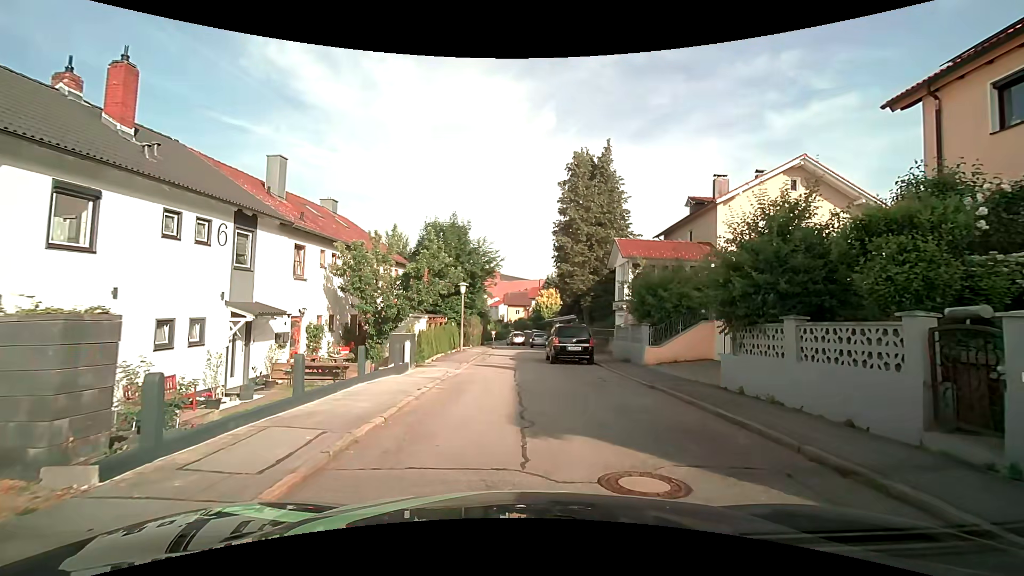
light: Day
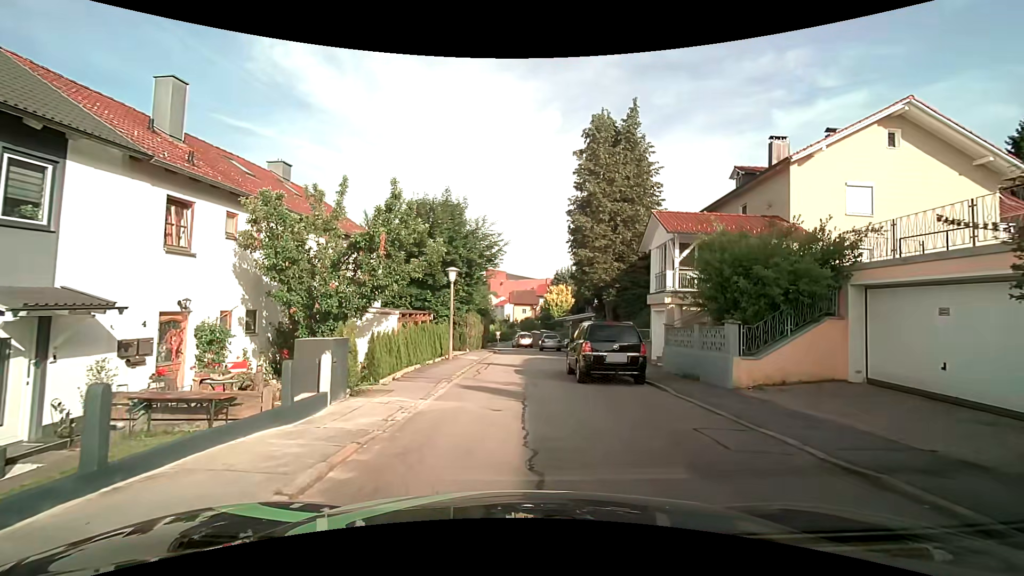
(-0.1, +7.1) m; -2°
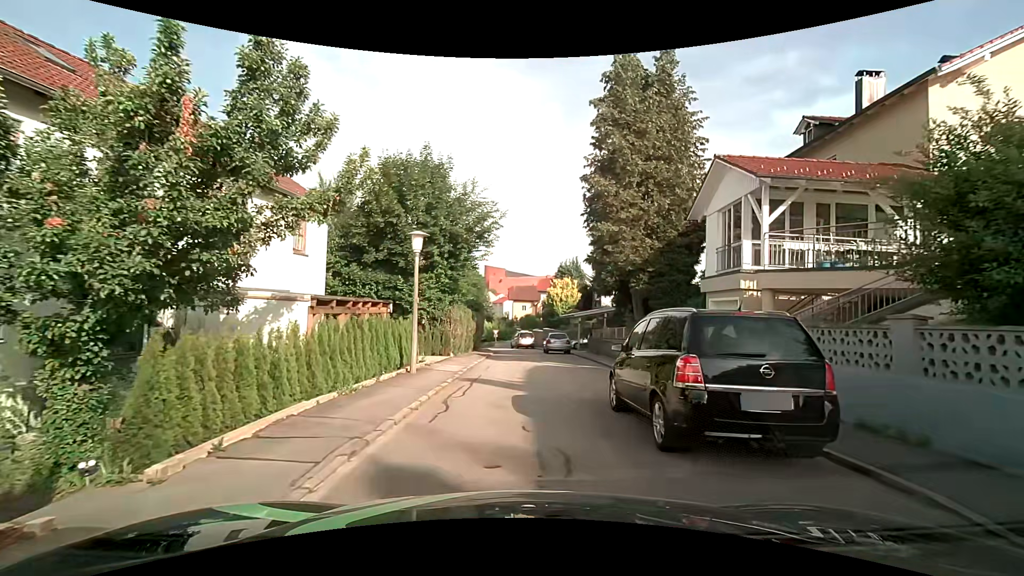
(+0.1, +7.5) m; +2°
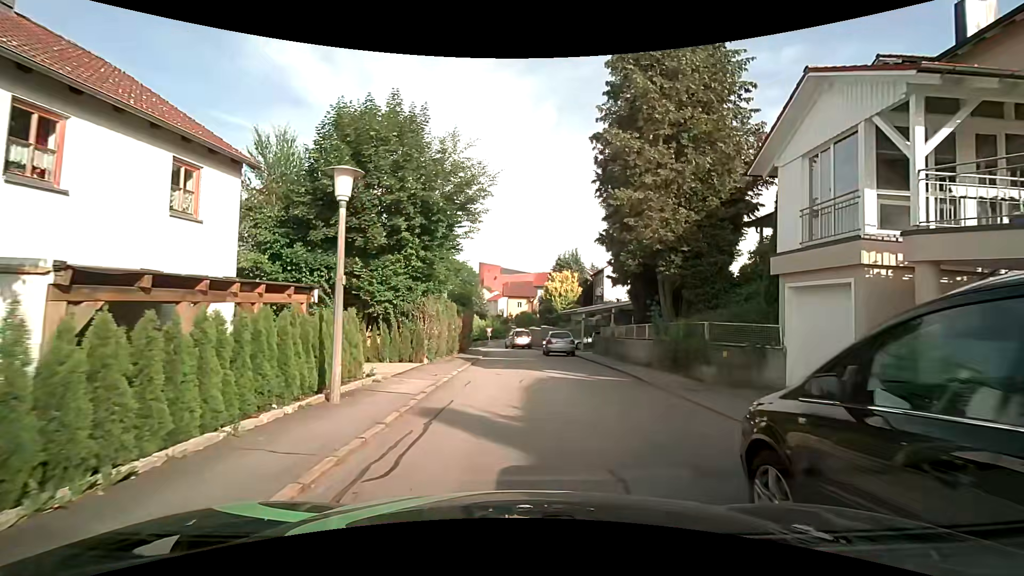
(0.0, +5.4) m; 0°
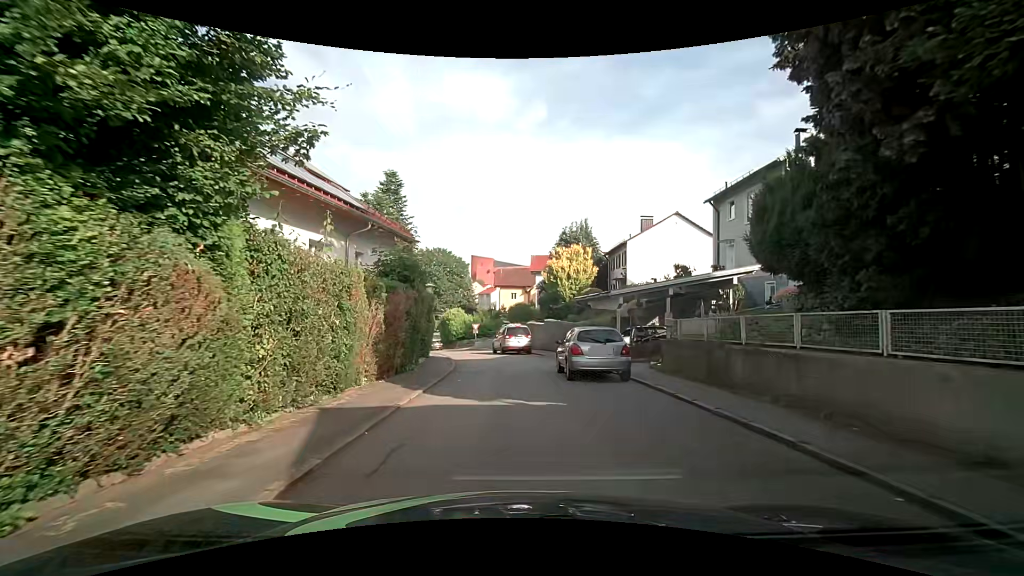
(+0.1, +15.1) m; +1°
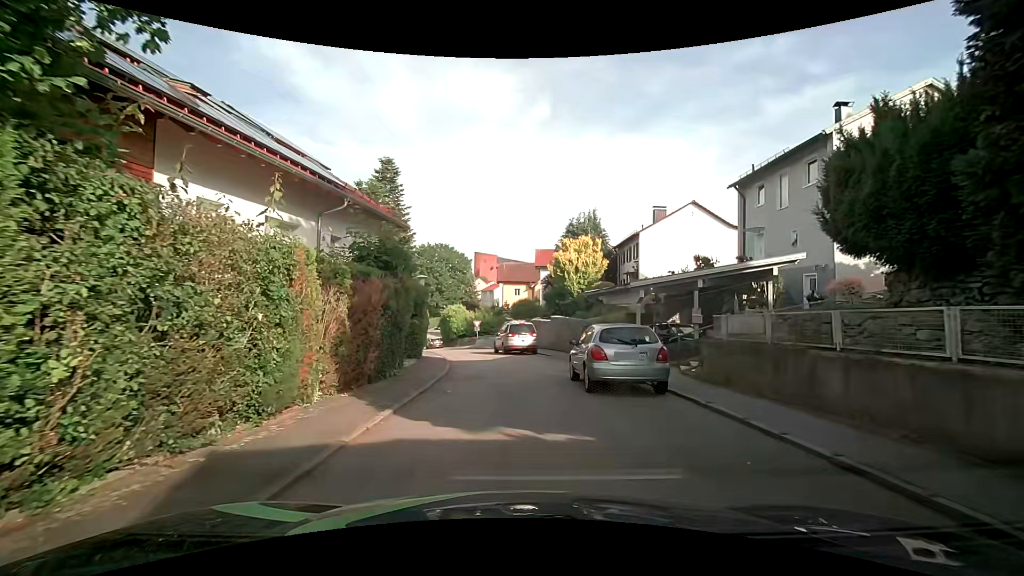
(0.0, +2.9) m; 0°
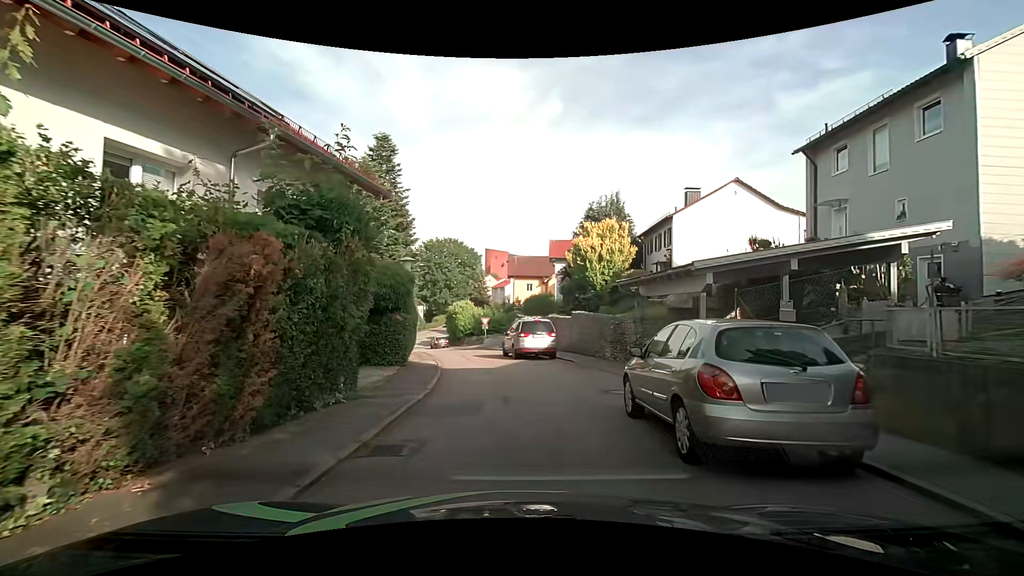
(-0.1, +5.3) m; -4°
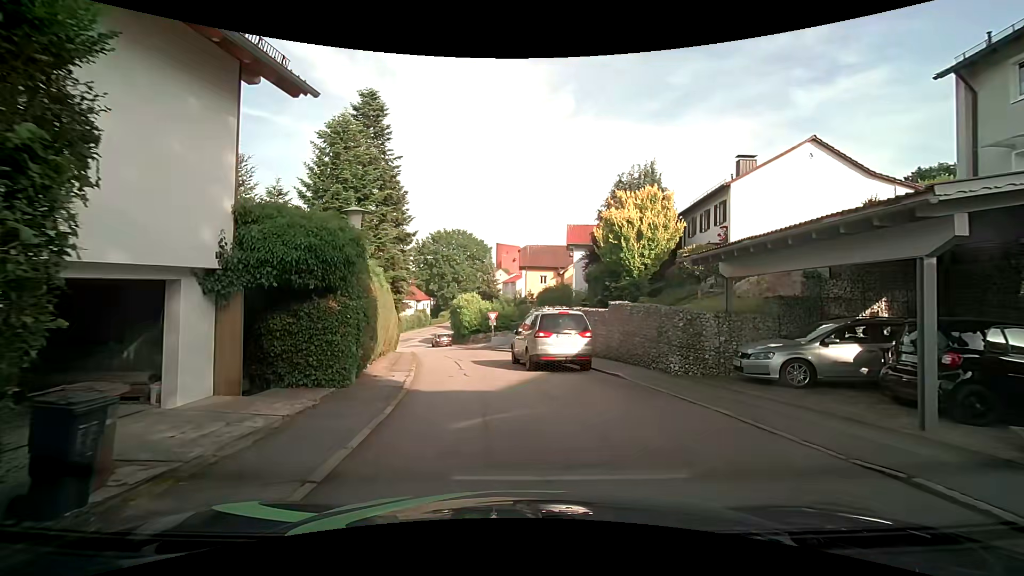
(+0.1, +7.0) m; +1°
